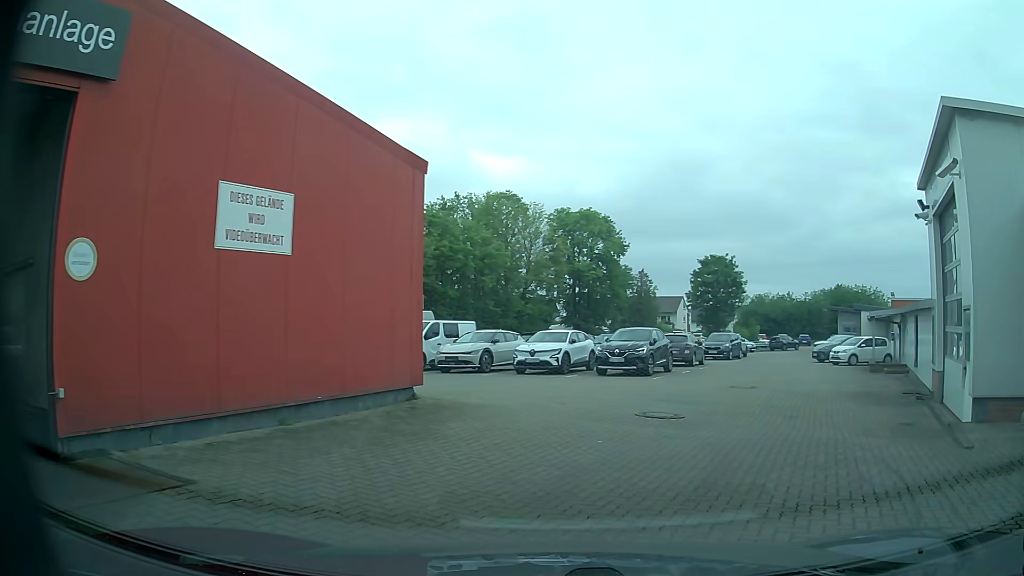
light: Day
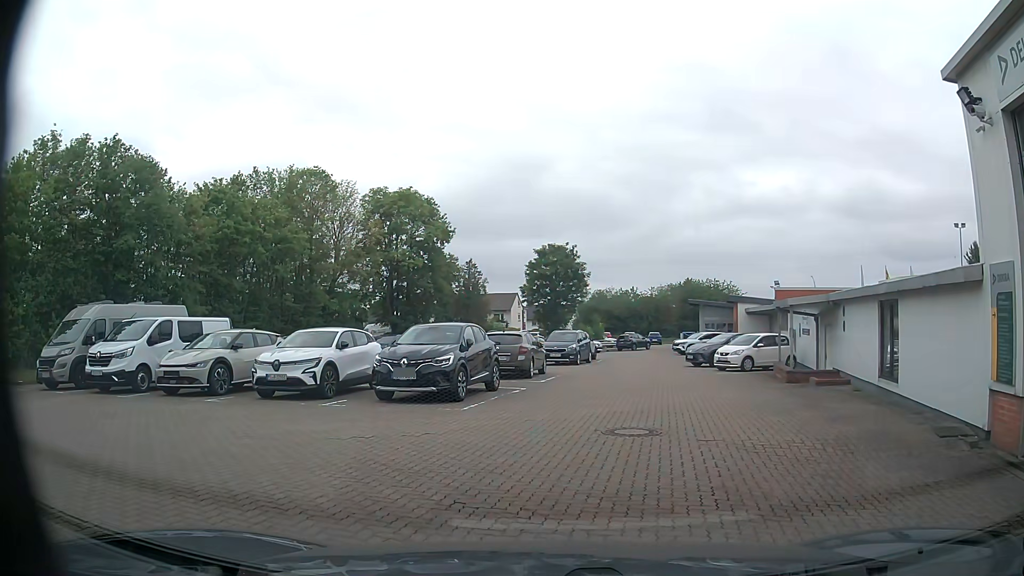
(+1.4, +8.4) m; +16°
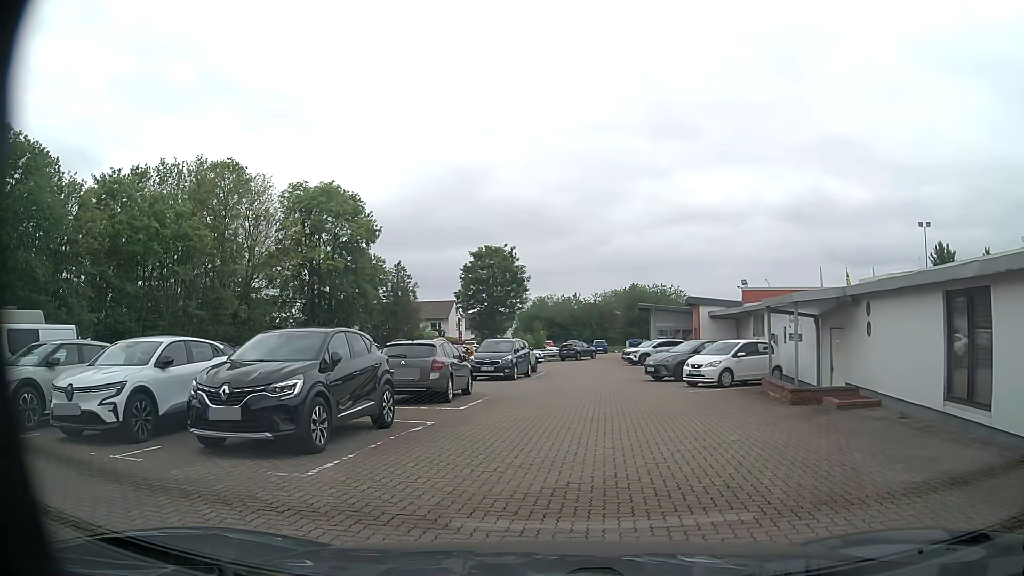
(0.0, +5.2) m; +2°
